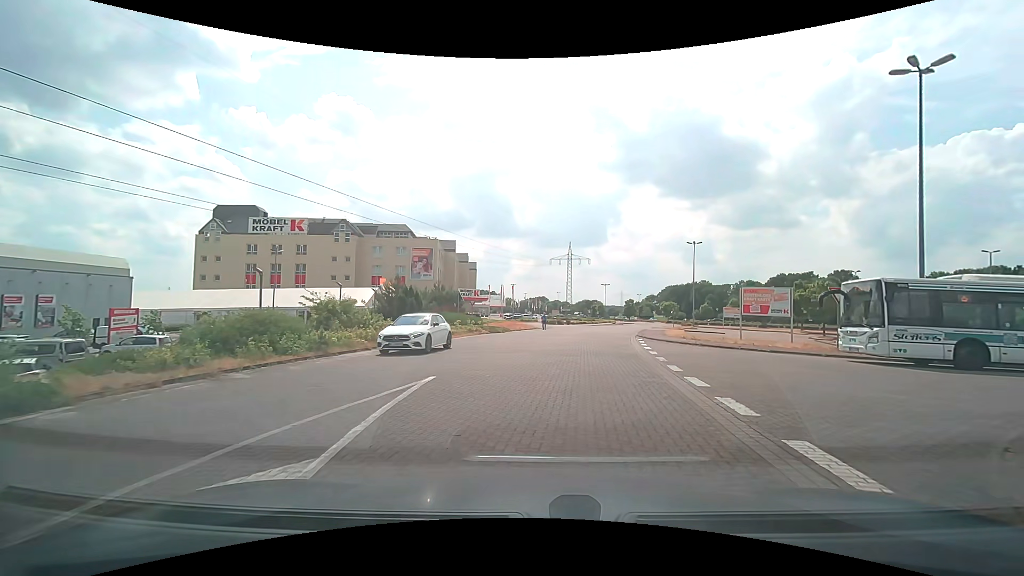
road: service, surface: paving_stones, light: Day
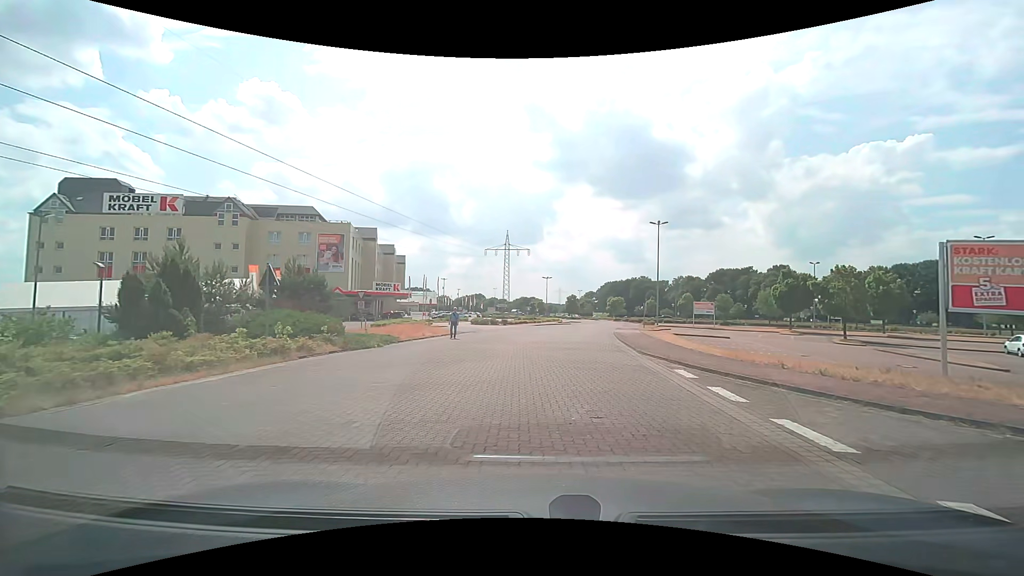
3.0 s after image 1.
(+0.9, +18.9) m; +6°
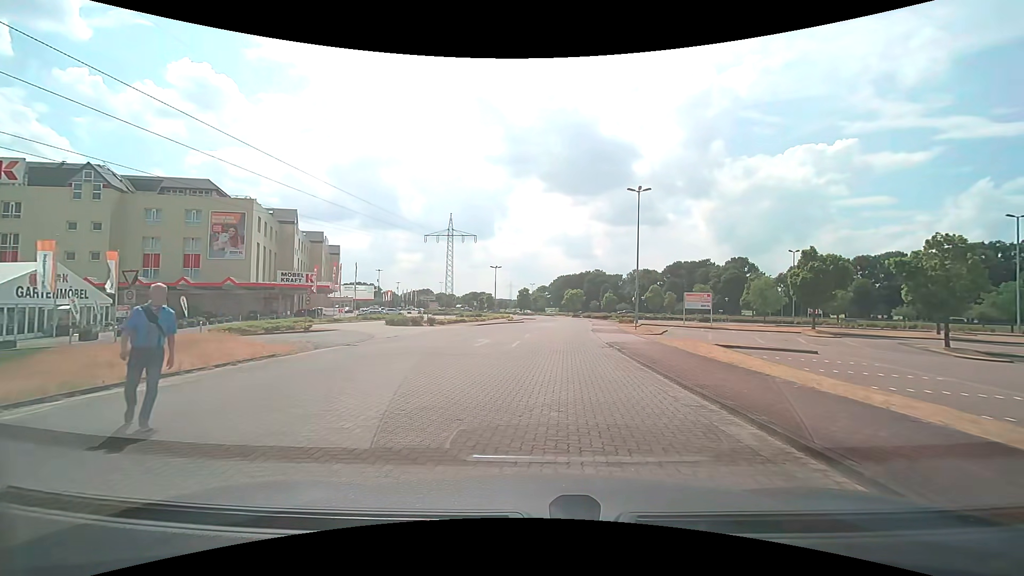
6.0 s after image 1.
(+0.9, +17.7) m; +6°
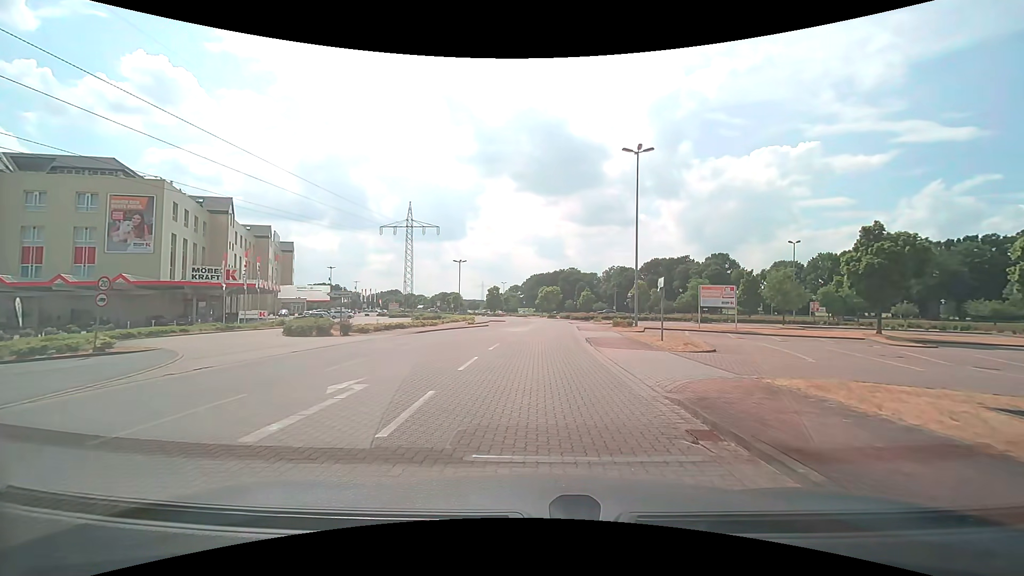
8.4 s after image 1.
(+0.5, +13.4) m; +3°
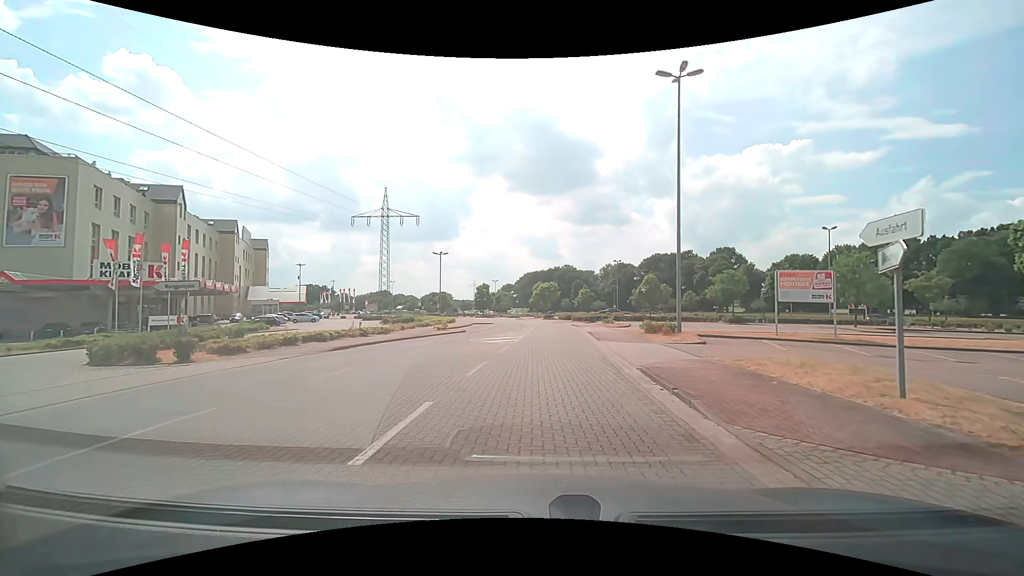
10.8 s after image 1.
(+0.1, +12.9) m; +1°
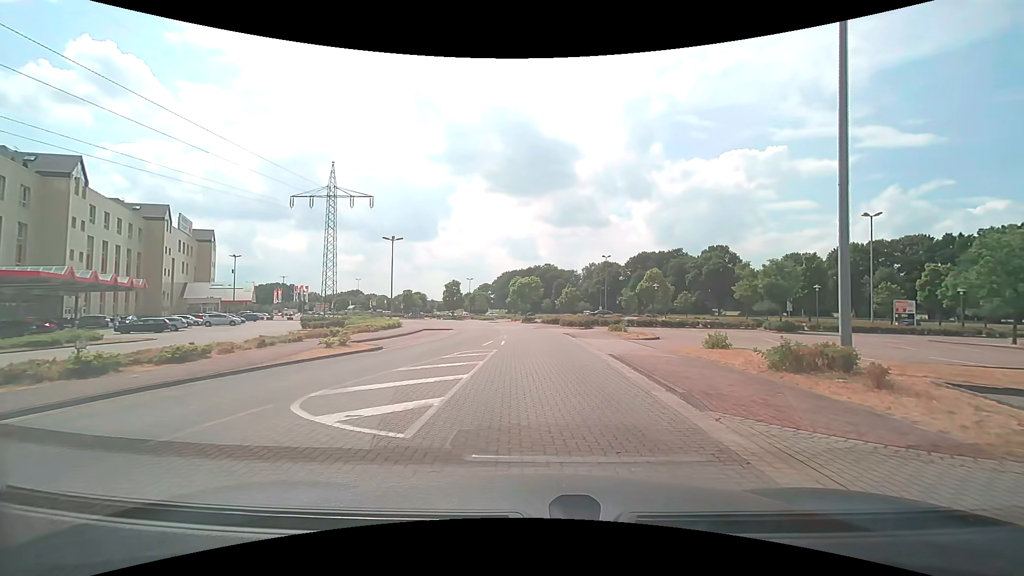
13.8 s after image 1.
(+0.1, +15.7) m; +2°
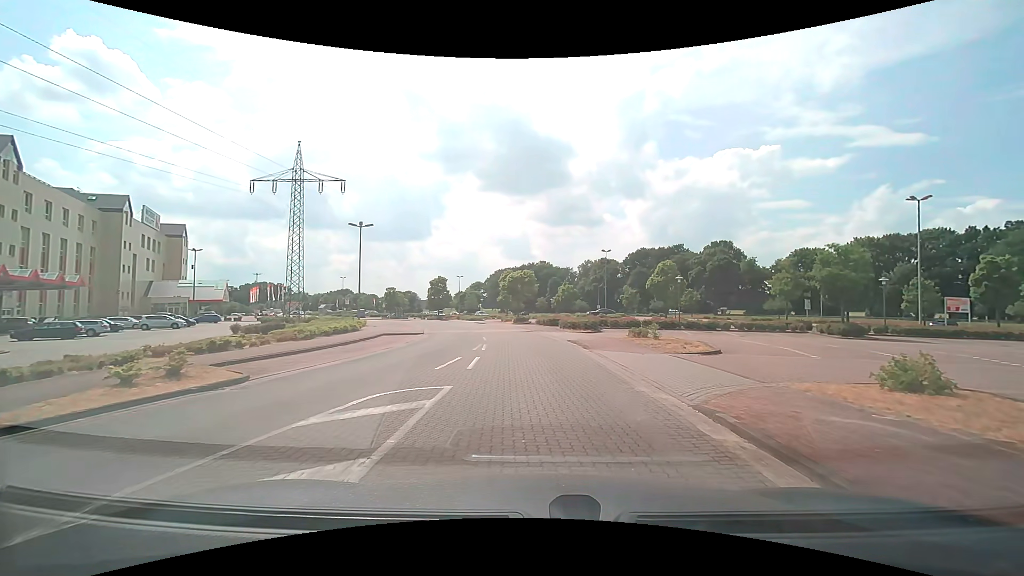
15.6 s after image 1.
(0.0, +9.1) m; 0°
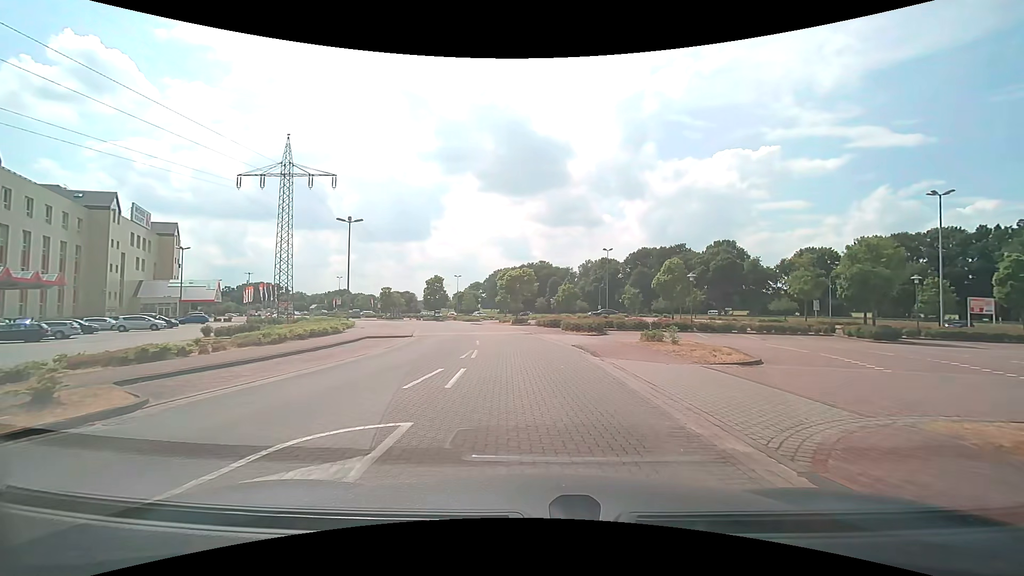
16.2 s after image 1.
(0.0, +2.9) m; 0°
(0, +10) (-1, +20) (-2, +30) (-3, +40) (-6, +49) (-9, +59) (-13, +68) (-18, +77) (-23, +85) (-29, +93) m
